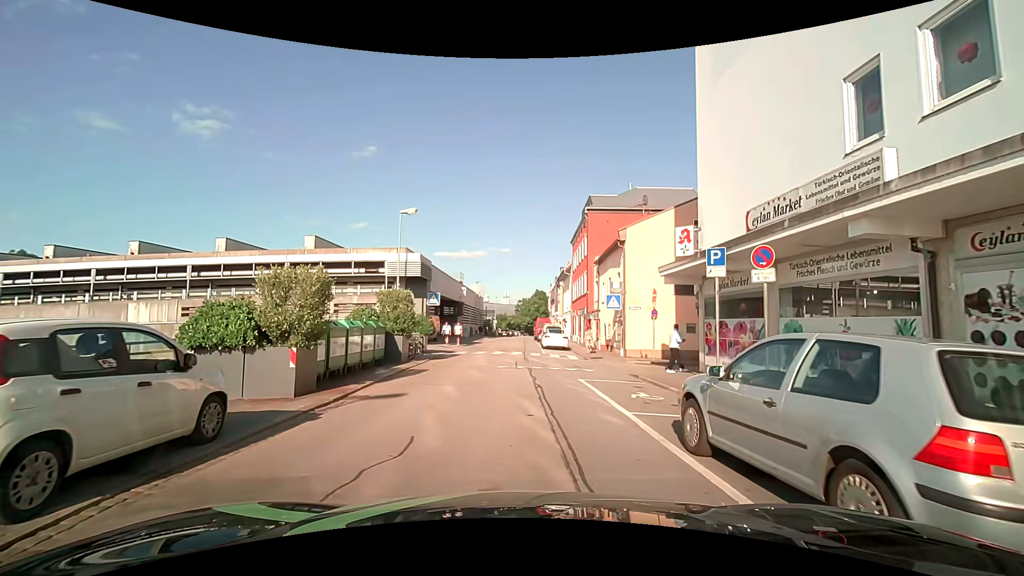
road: residential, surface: asphalt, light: Day
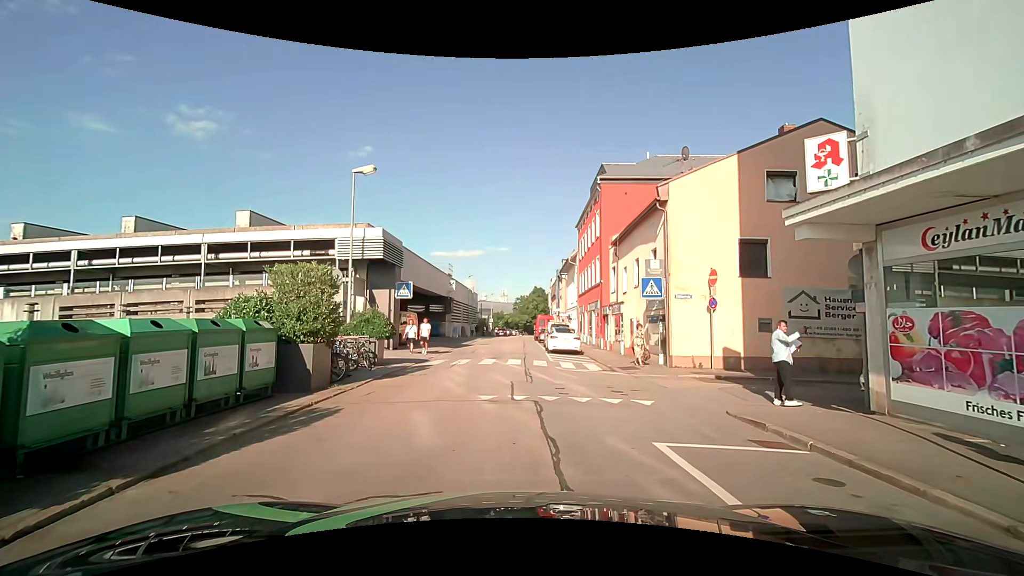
(-0.2, +7.6) m; 0°
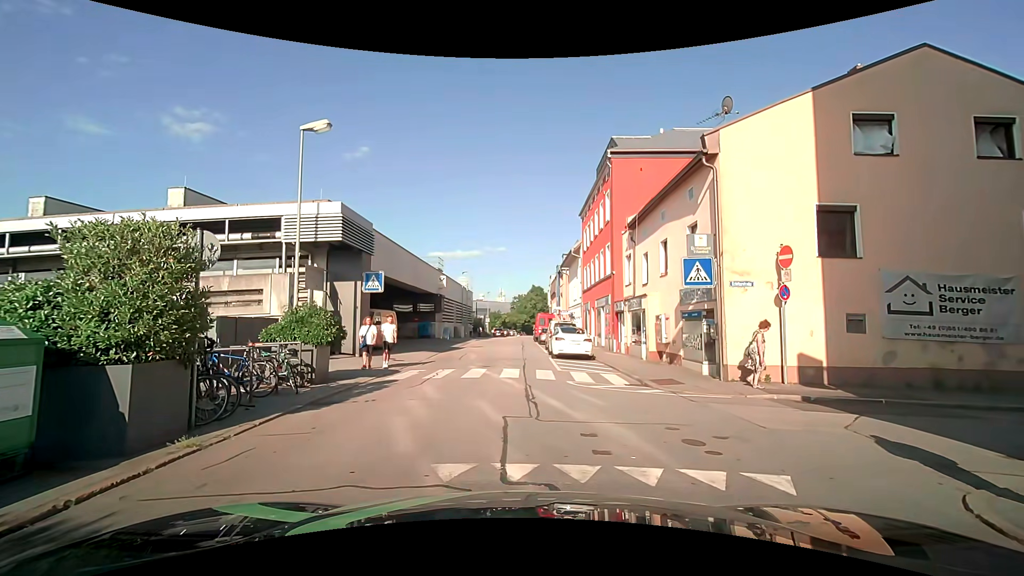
(0.0, +4.7) m; +2°
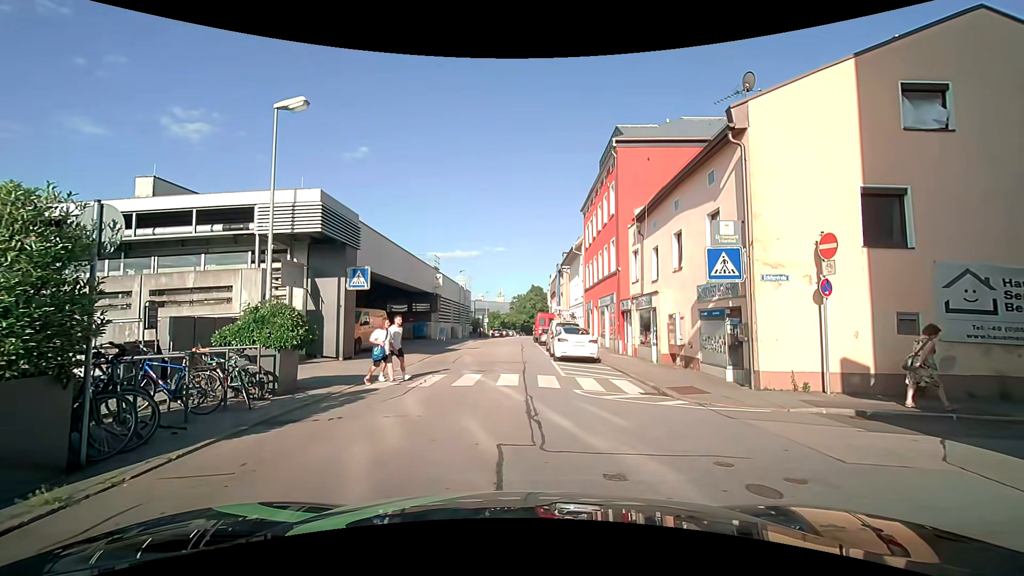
(0.0, +1.7) m; 0°
